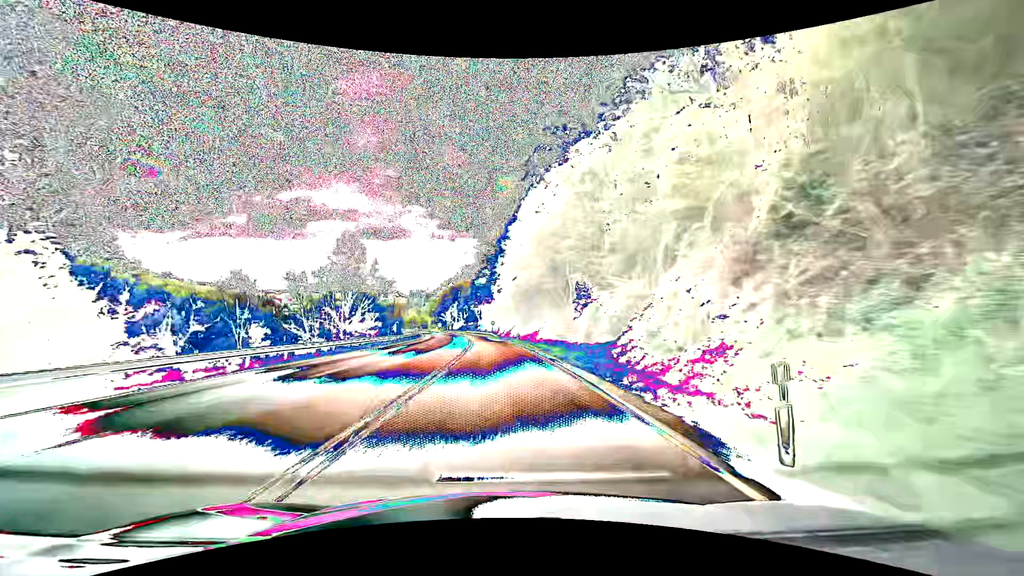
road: primary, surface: asphalt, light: Day
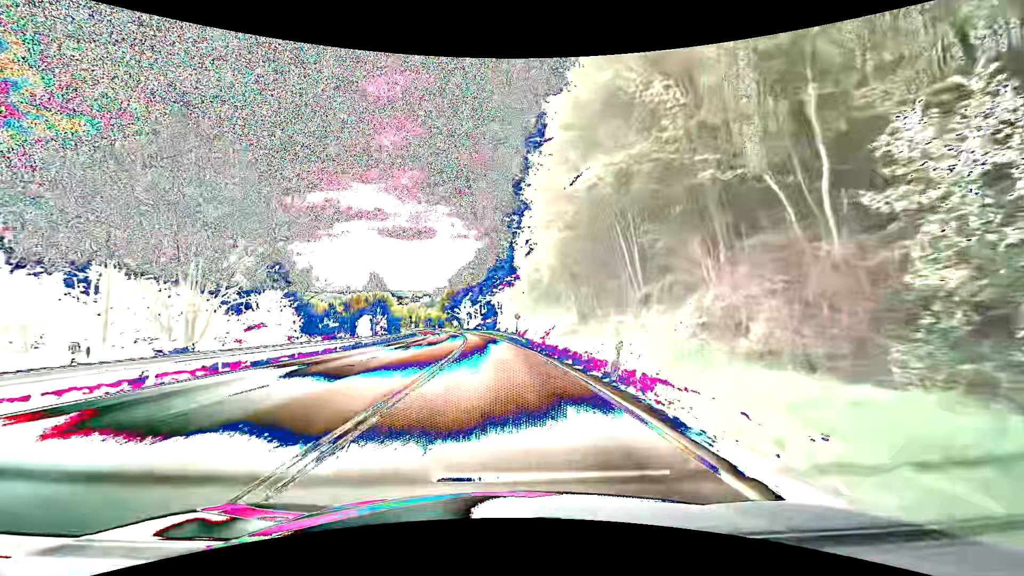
(-1.3, +42.1) m; -3°
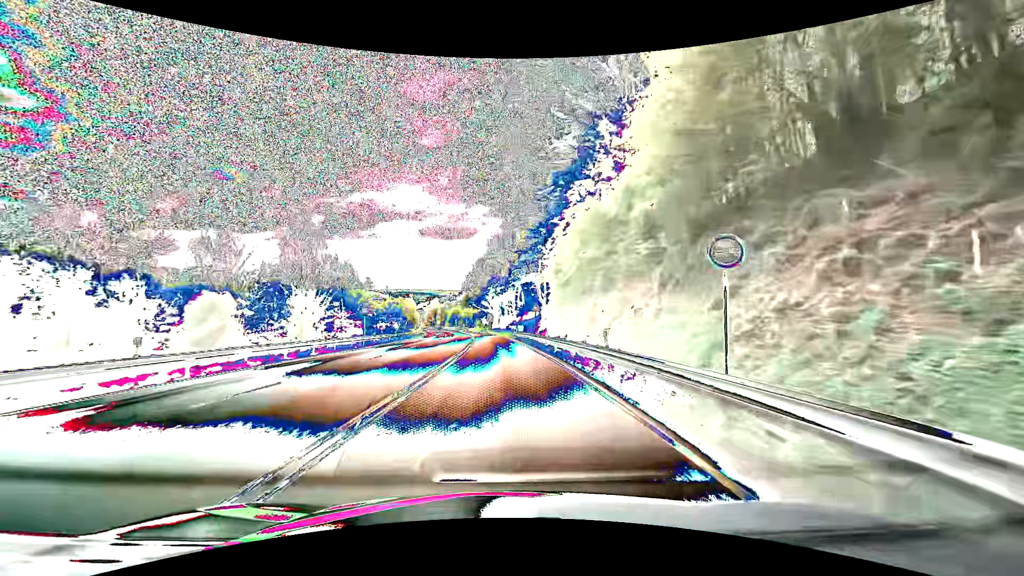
(-1.7, +47.1) m; -4°
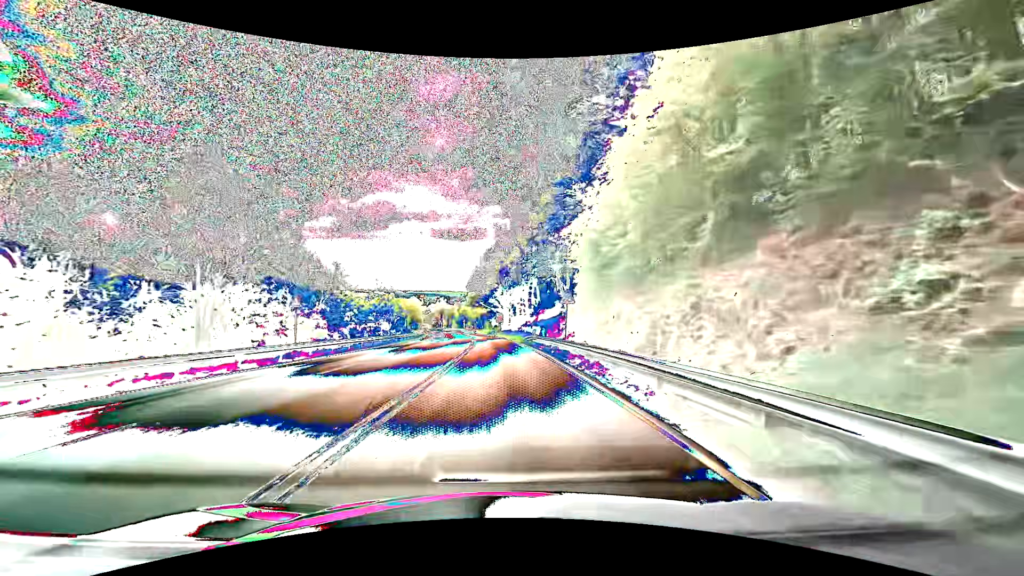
(-0.2, +17.0) m; -1°
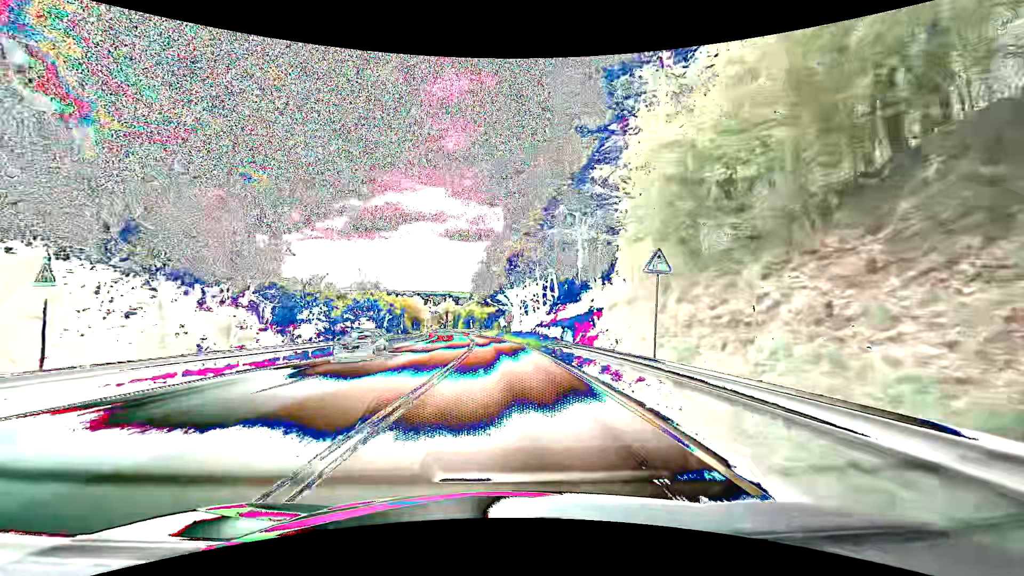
(-0.1, +16.2) m; -1°
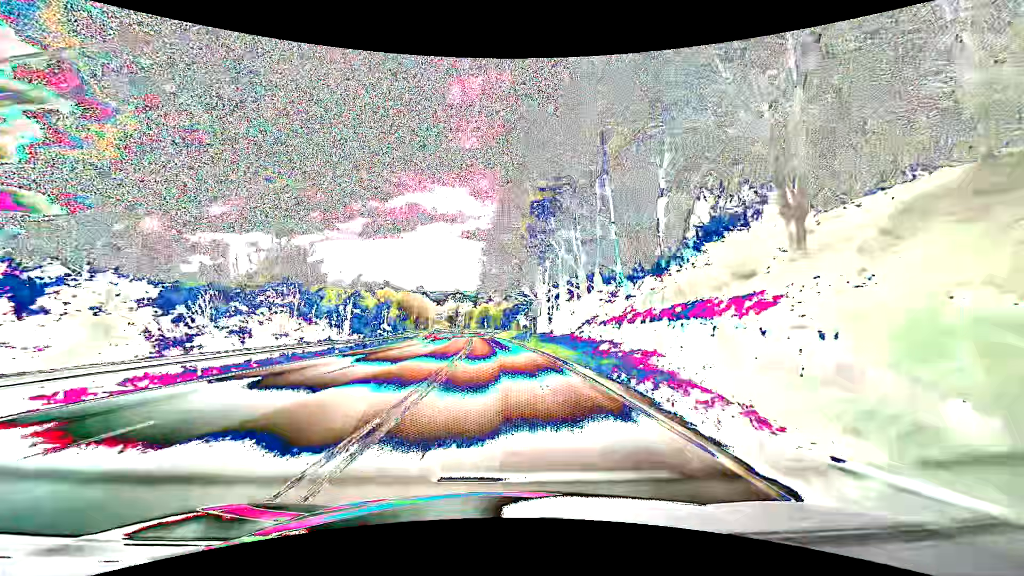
(-0.8, +31.2) m; -2°
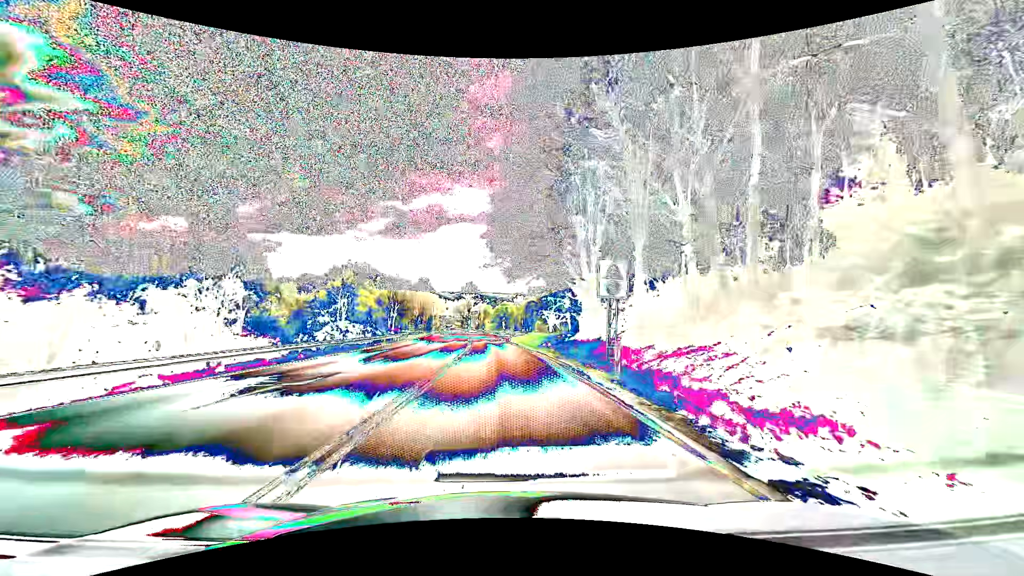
(-0.6, +30.7) m; -3°
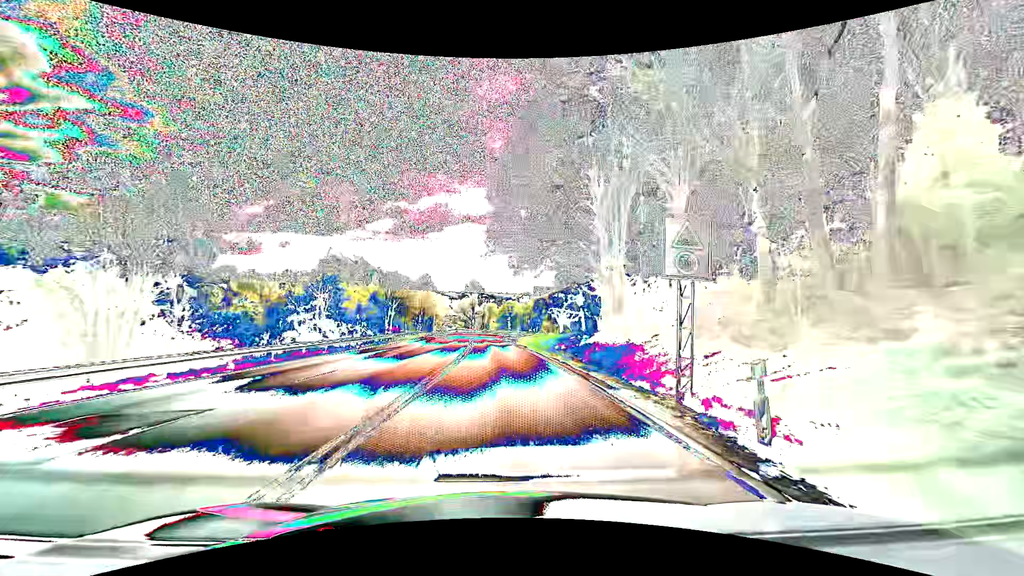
(0.0, +7.6) m; -1°
(0, +10) (0, +20) (-1, +30) (-1, +40) (-2, +50) (-2, +60) (-3, +70) (-3, +80) (-4, +90) (-4, +100) m
